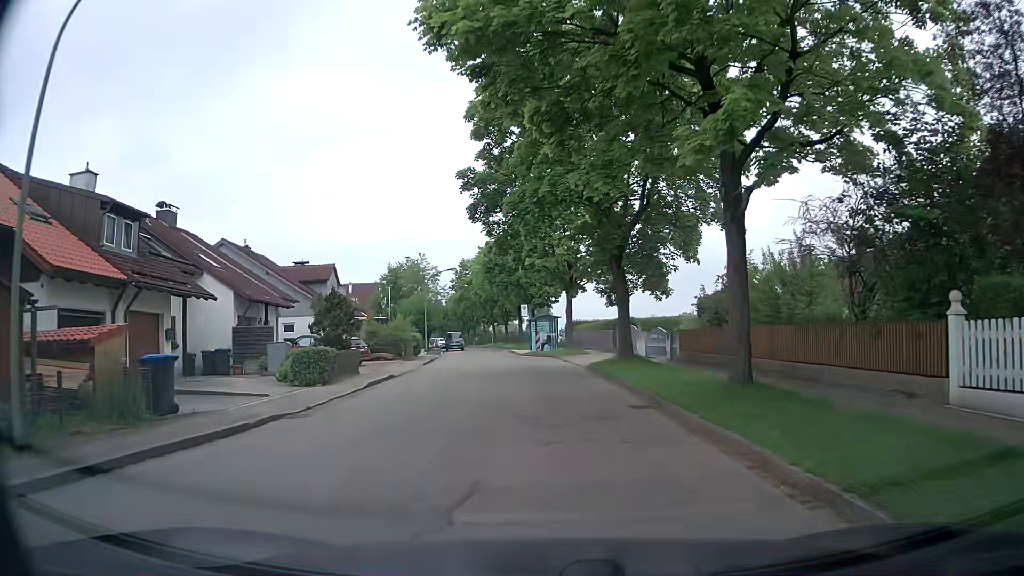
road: residential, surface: asphalt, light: Day
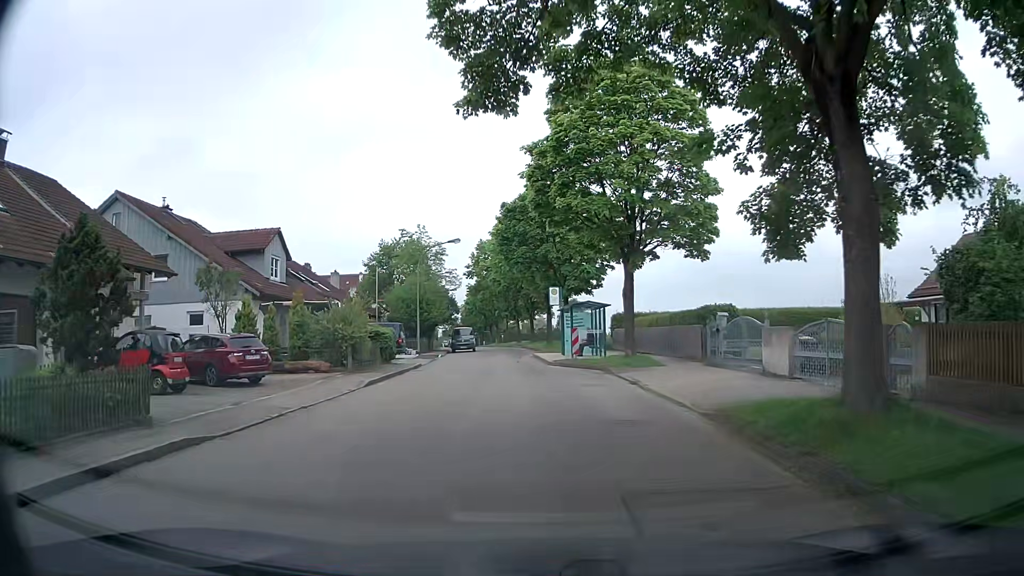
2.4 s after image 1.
(-0.1, +16.0) m; -2°
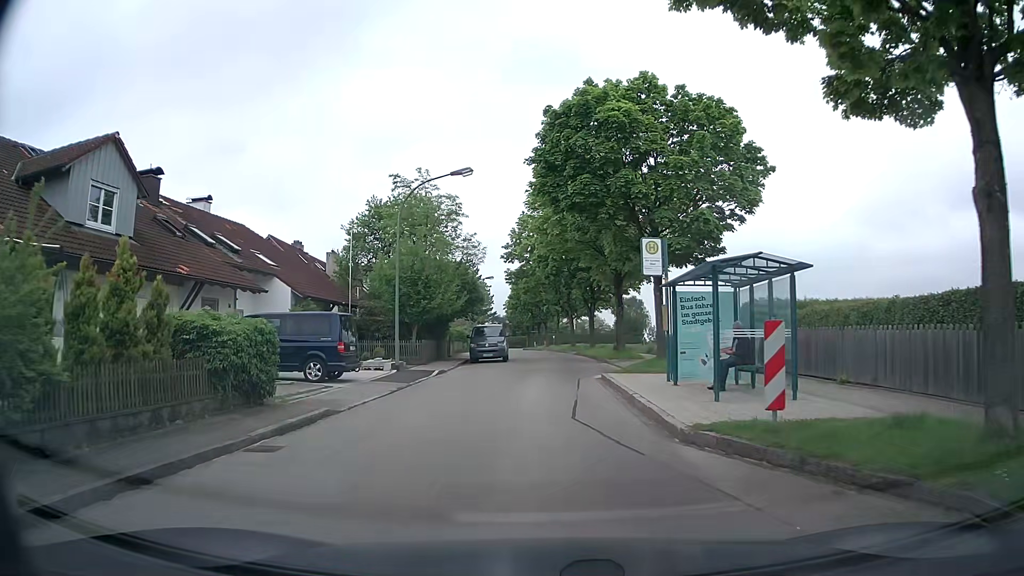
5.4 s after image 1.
(-0.4, +18.5) m; -4°
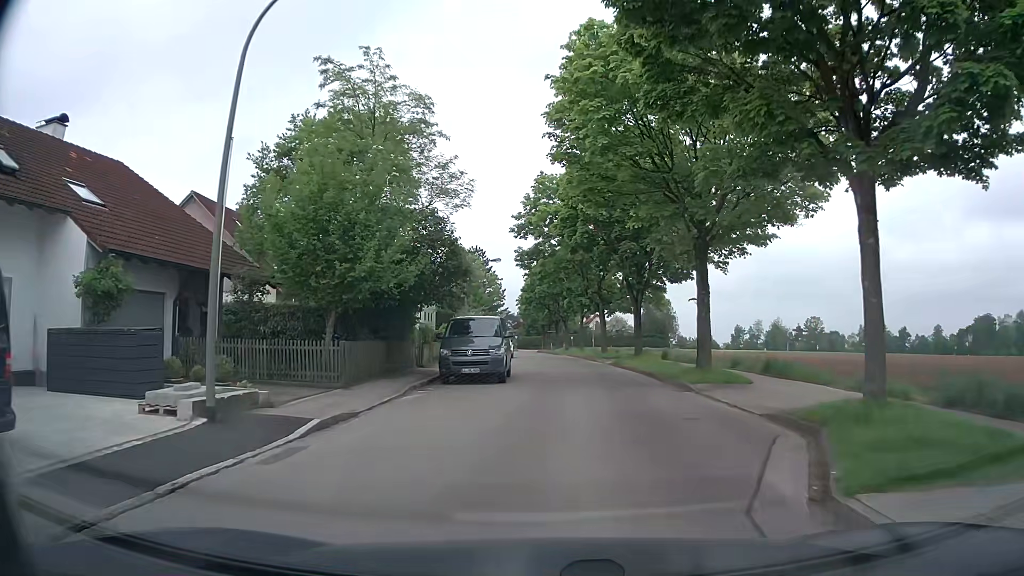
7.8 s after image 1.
(-0.3, +15.2) m; -1°
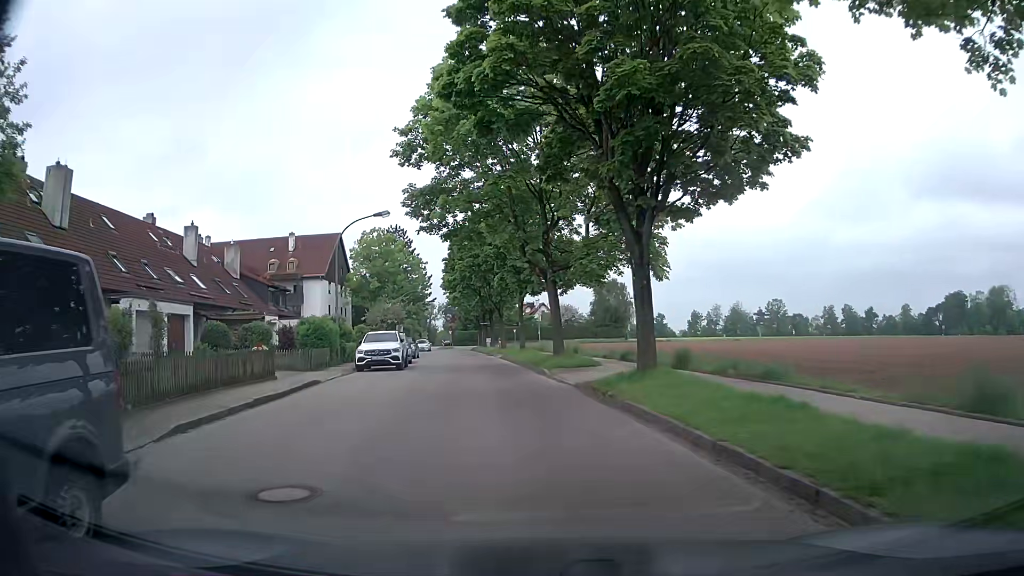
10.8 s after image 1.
(+1.2, +18.9) m; +5°
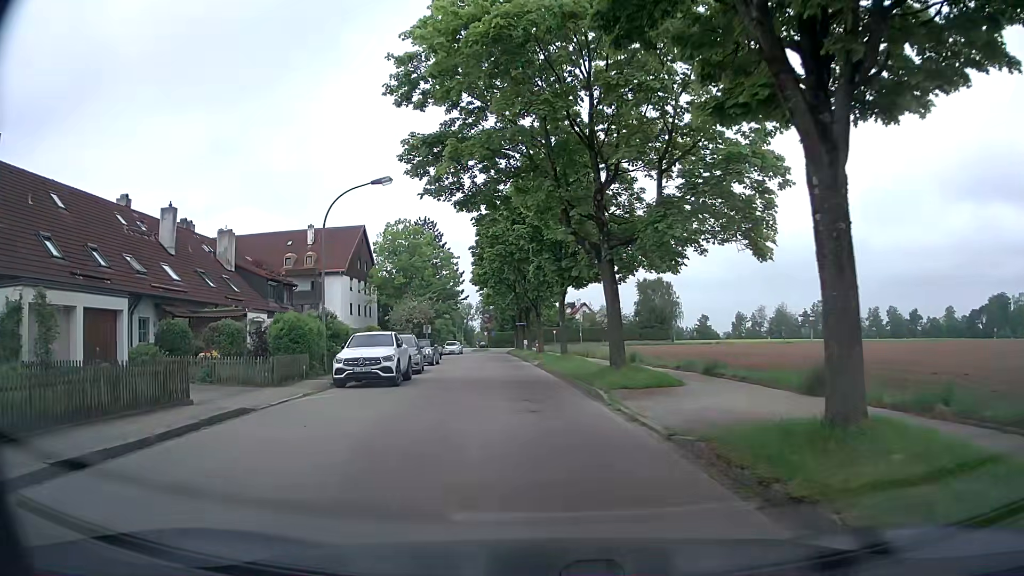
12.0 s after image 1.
(-0.2, +7.7) m; -4°
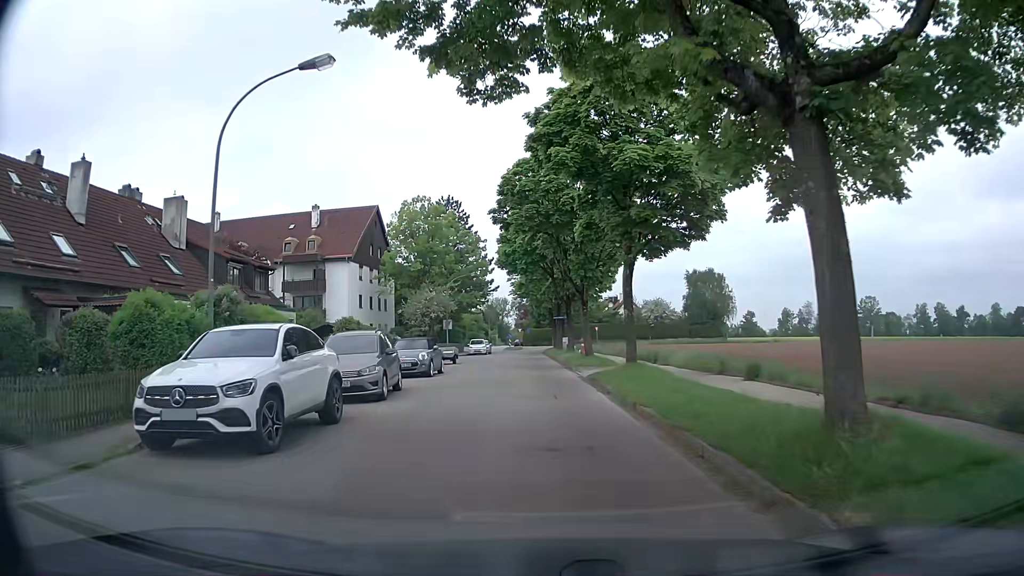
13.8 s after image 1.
(-0.4, +11.7) m; -3°
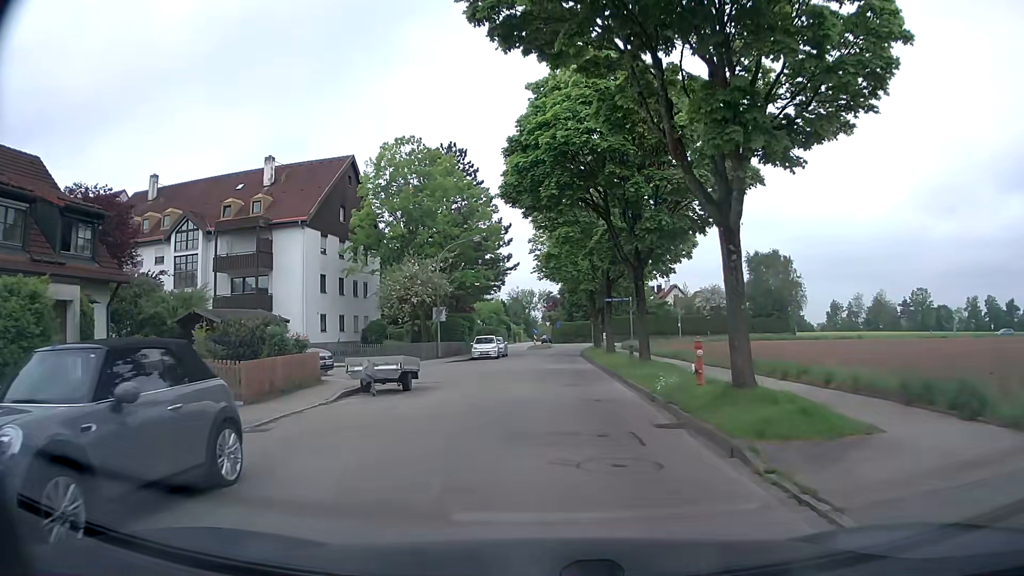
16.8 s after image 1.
(-0.6, +20.2) m; -3°
